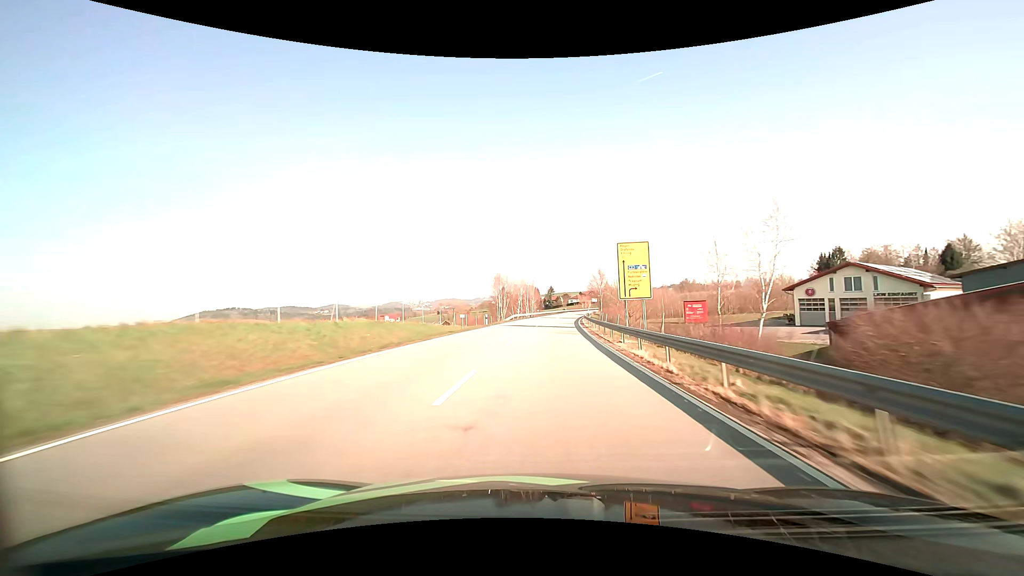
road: primary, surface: asphalt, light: Day
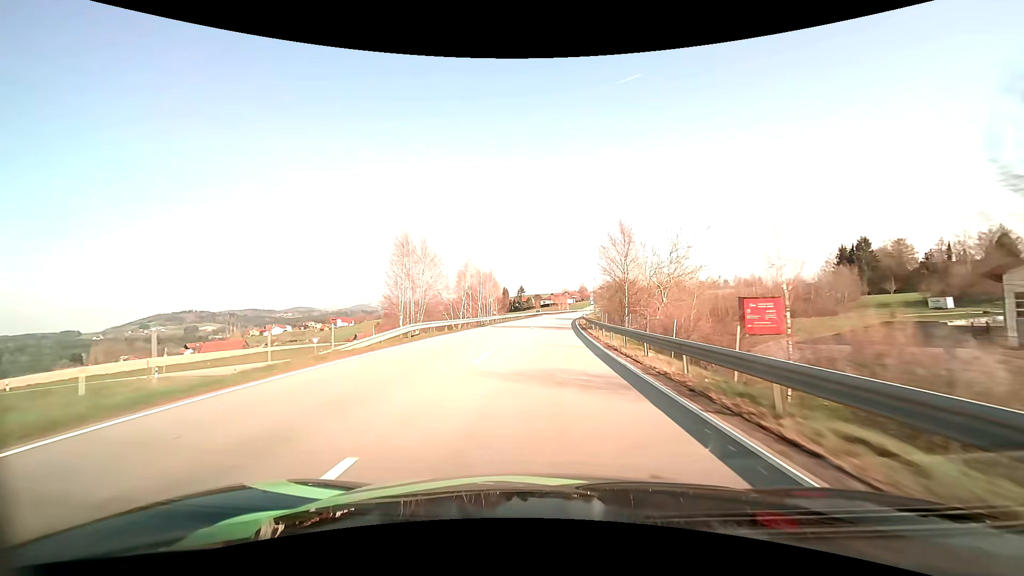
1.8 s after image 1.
(+1.4, +42.8) m; +3°
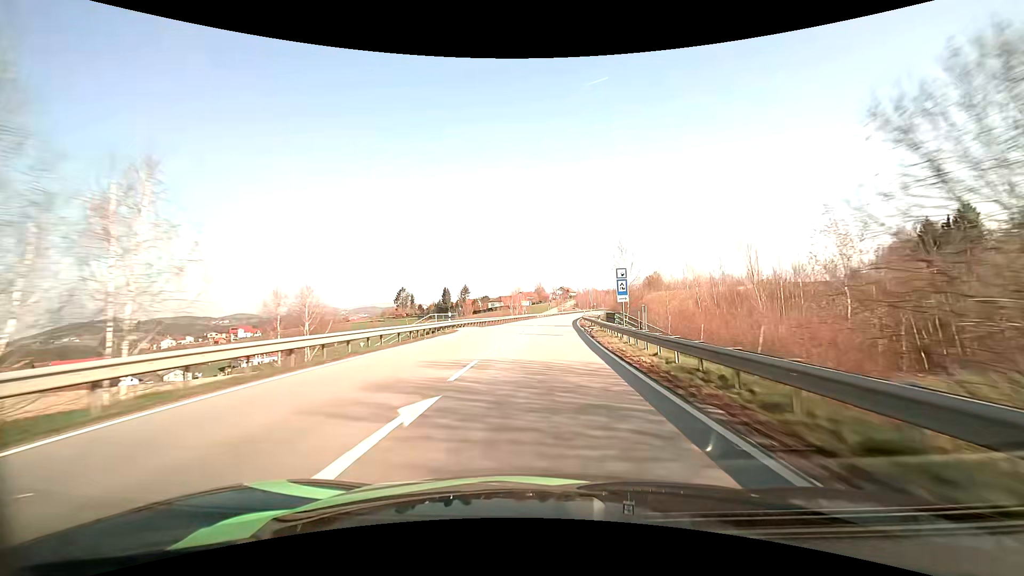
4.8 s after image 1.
(+3.1, +70.3) m; +5°
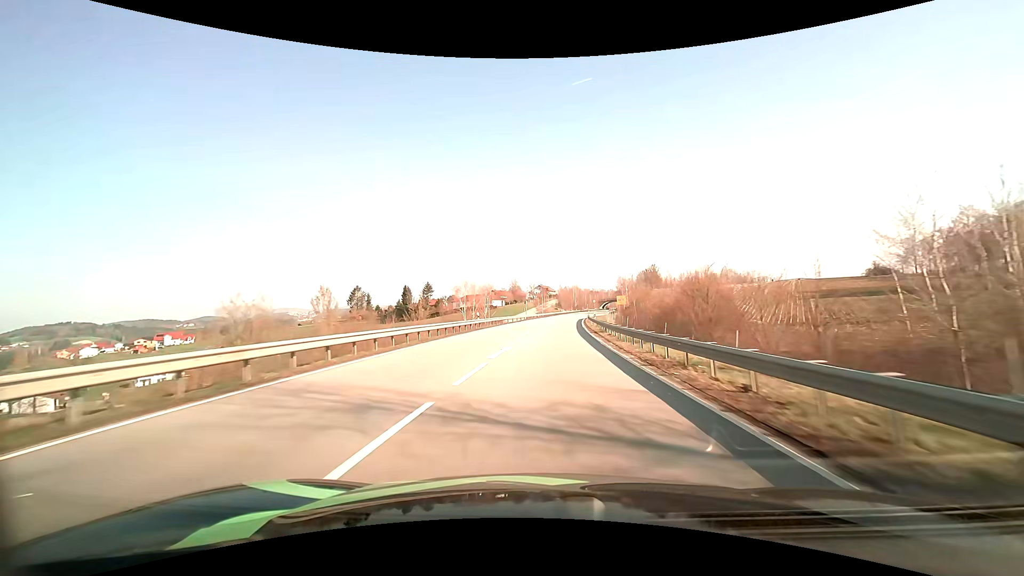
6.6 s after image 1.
(+1.1, +42.5) m; +3°
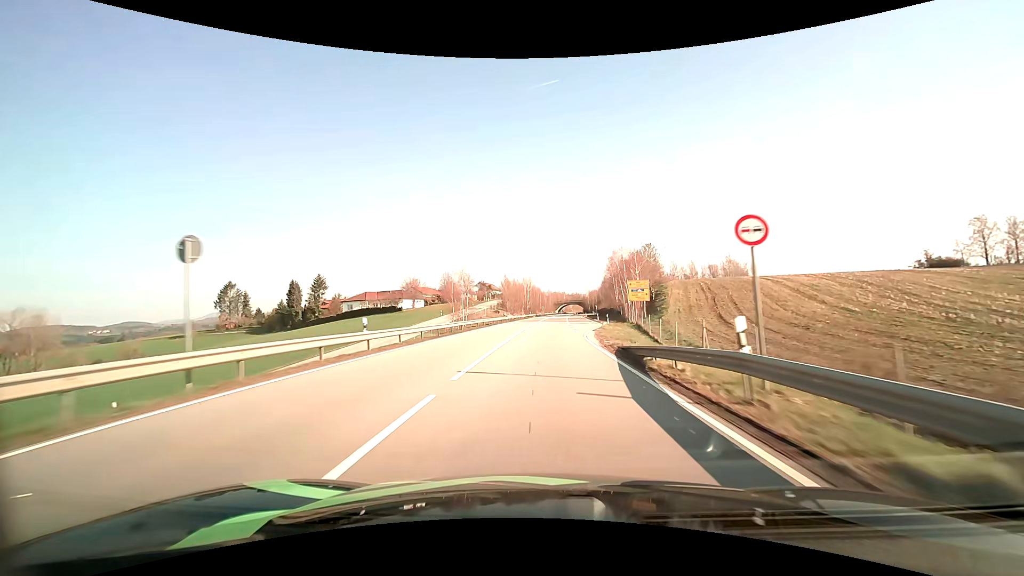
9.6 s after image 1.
(+4.0, +72.0) m; +6°
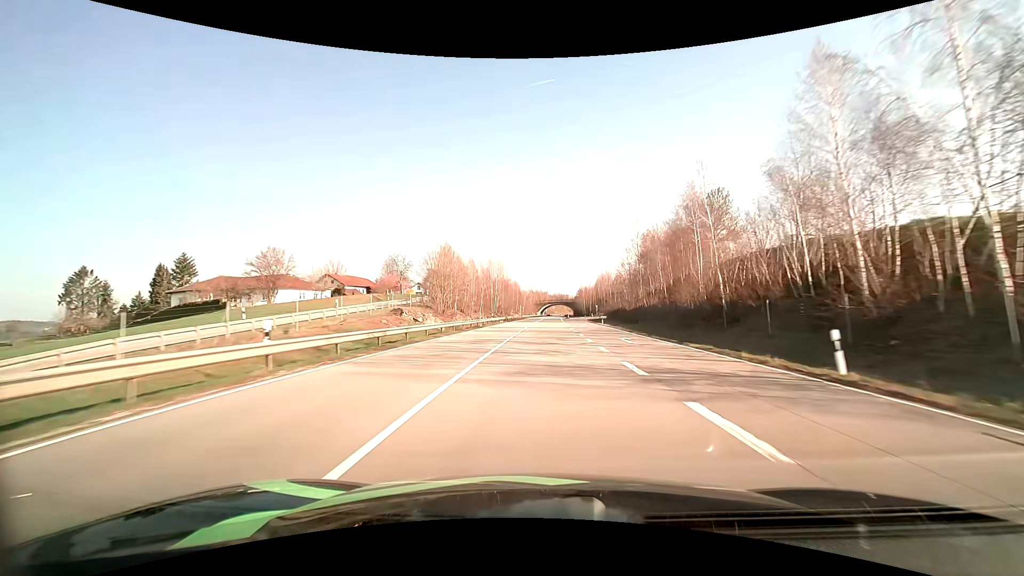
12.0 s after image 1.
(+1.2, +59.1) m; +2°
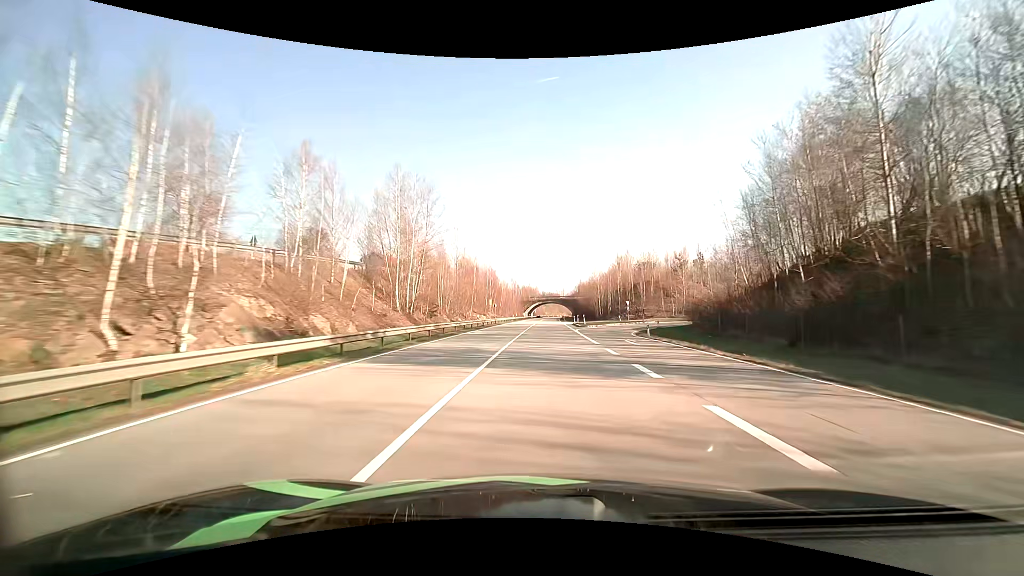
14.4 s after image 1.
(+0.7, +60.5) m; +1°
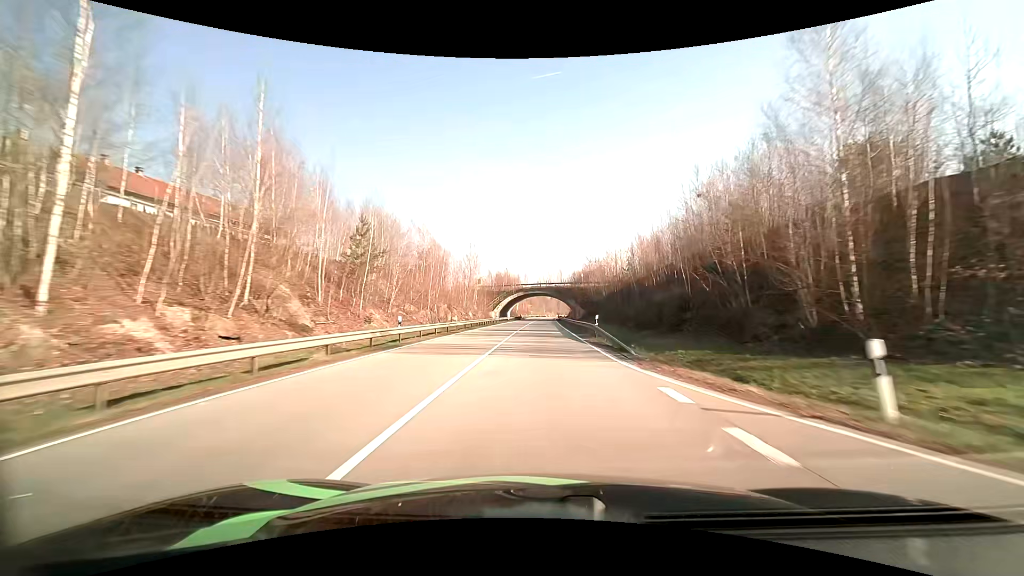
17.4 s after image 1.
(+1.3, +76.6) m; +2°
(0, +10) (0, +20) (0, +30) (0, +40) (0, +50) (0, +60) (0, +70) (0, +80) (+1, +90) (+1, +100) m
